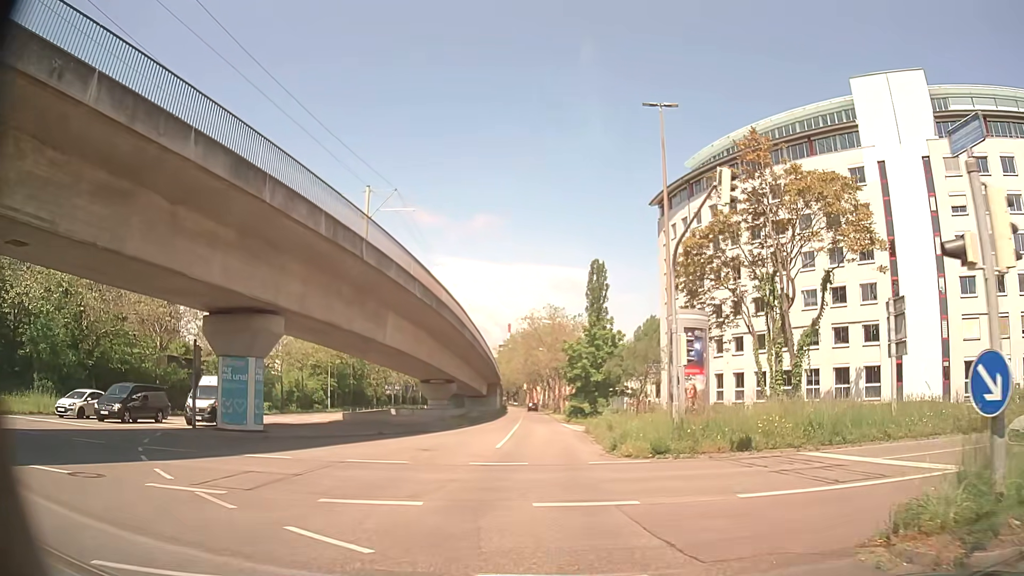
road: tertiary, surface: asphalt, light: Day
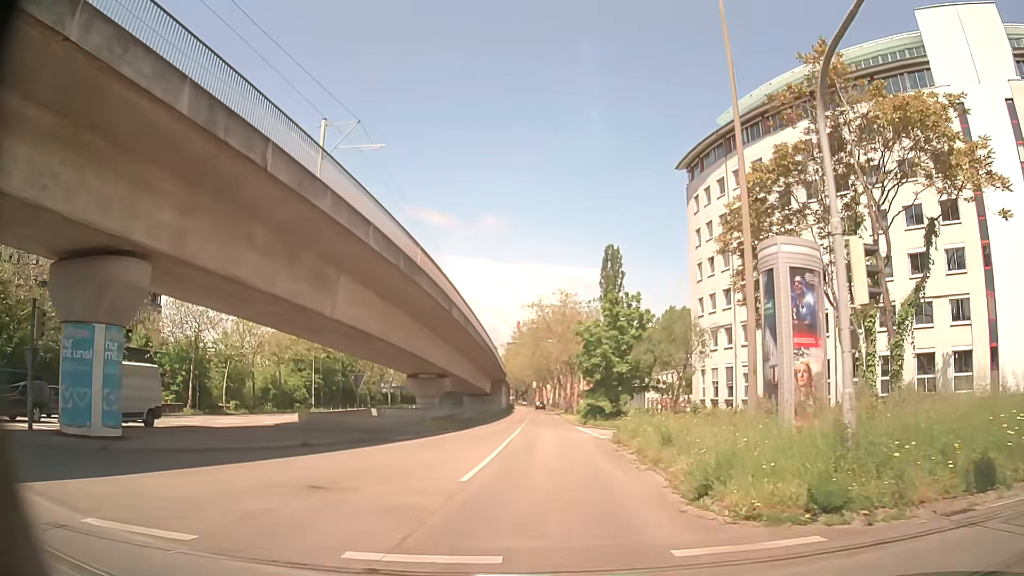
(0.0, +10.9) m; -1°
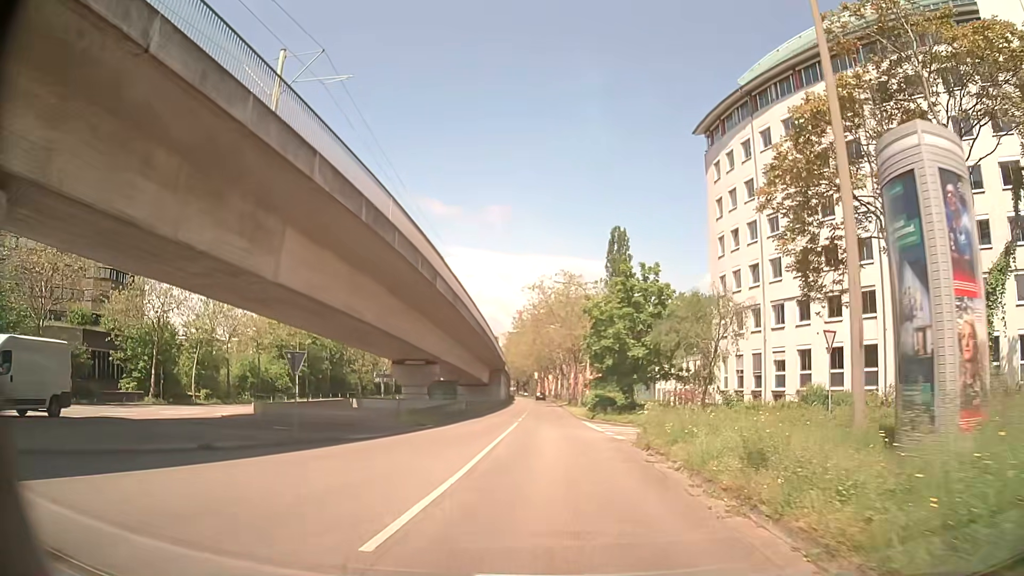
(0.0, +6.4) m; 0°
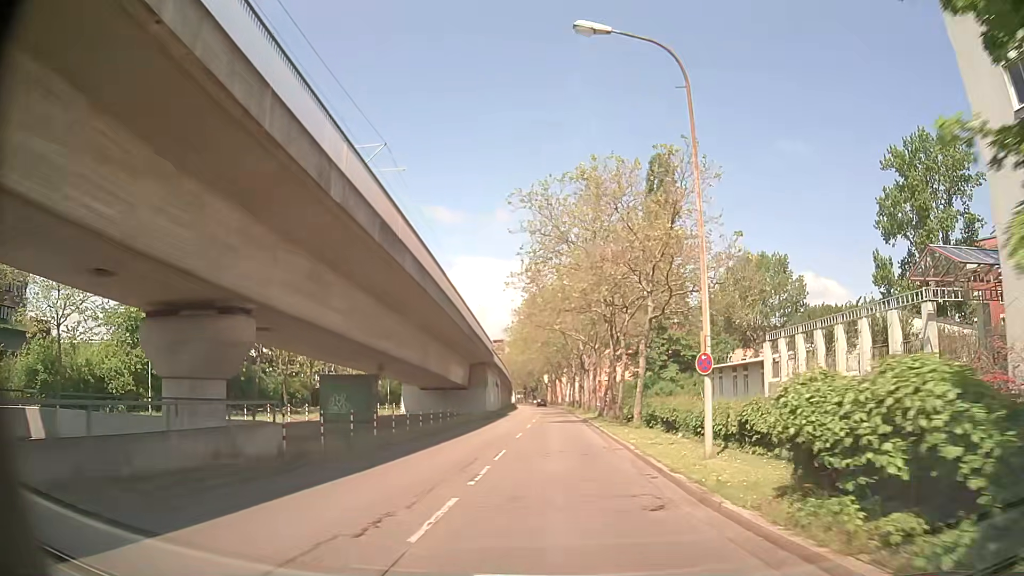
(-0.3, +33.8) m; 0°
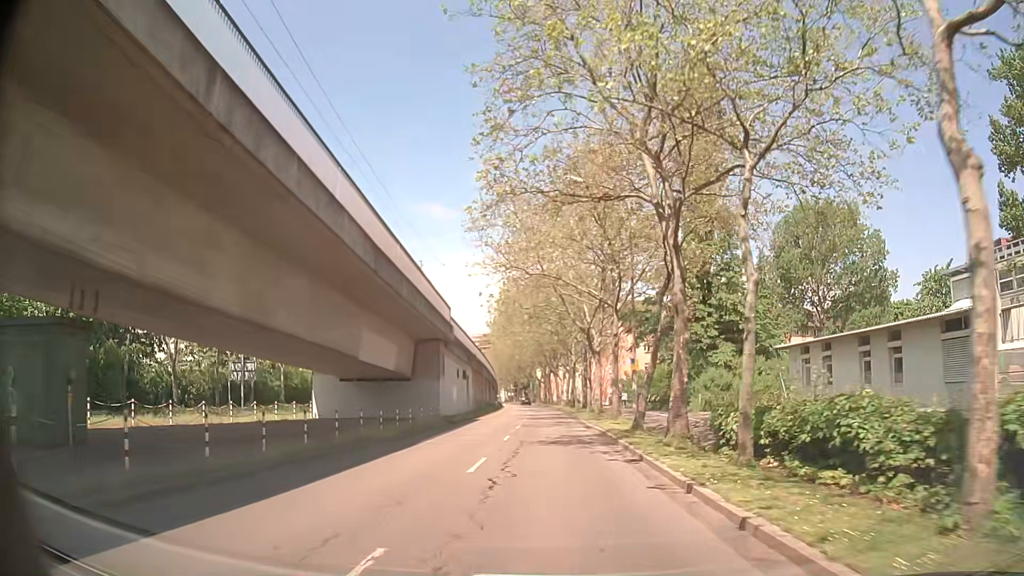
(-0.1, +21.6) m; 0°
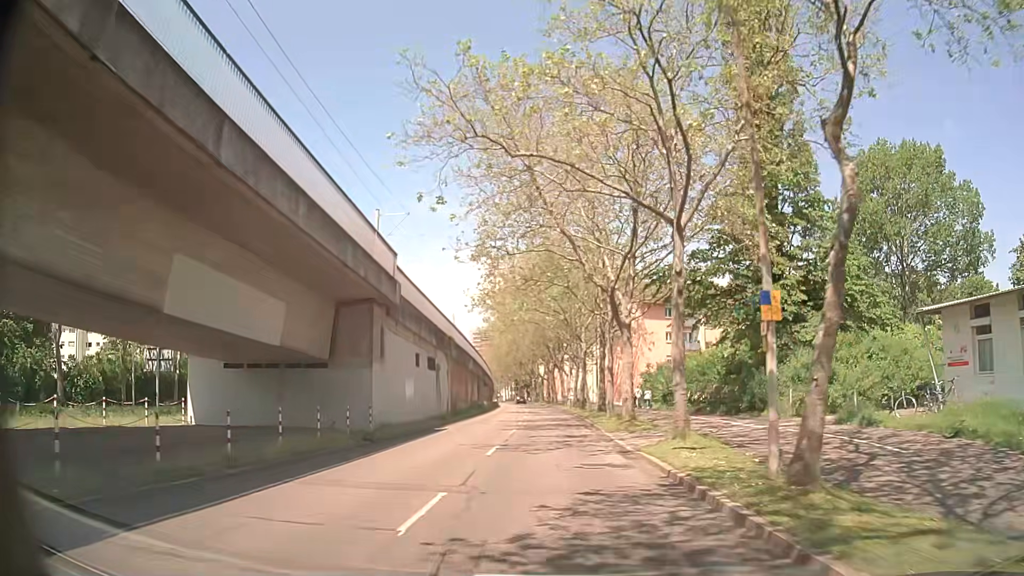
(-0.1, +14.7) m; -1°
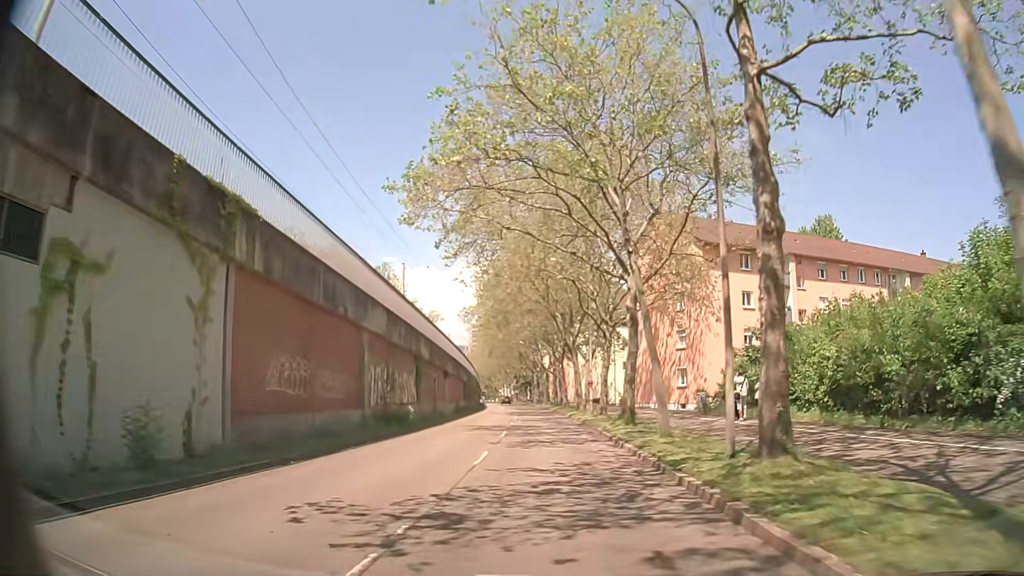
(-0.1, +29.6) m; 0°
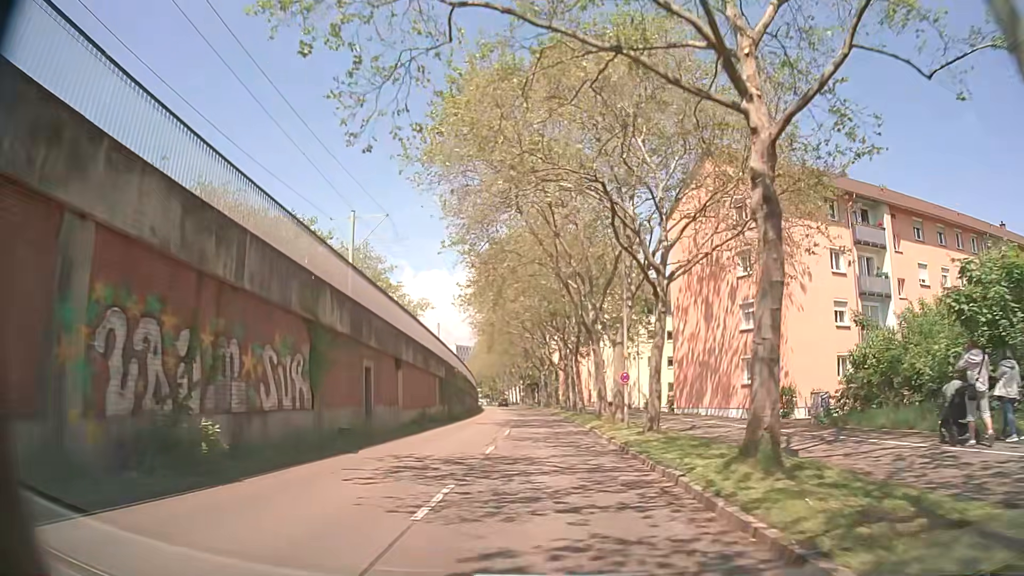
(-0.1, +14.9) m; -1°
(0, +10) (0, +20) (0, +30) (-1, +40) (-1, +50) (-2, +60) (-2, +70) (-3, +80) (-4, +90) (-6, +100) m
